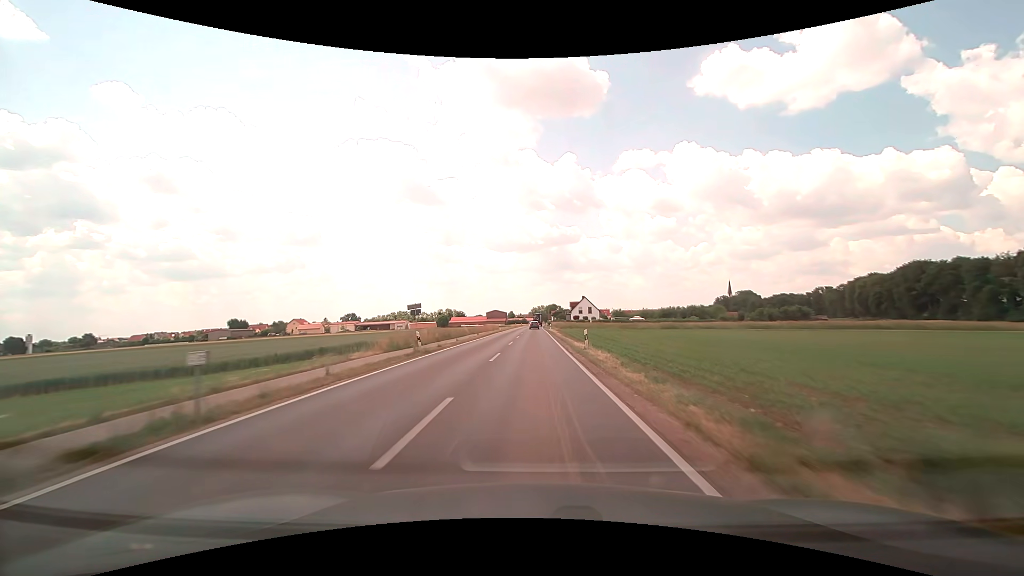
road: tertiary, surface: asphalt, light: Day
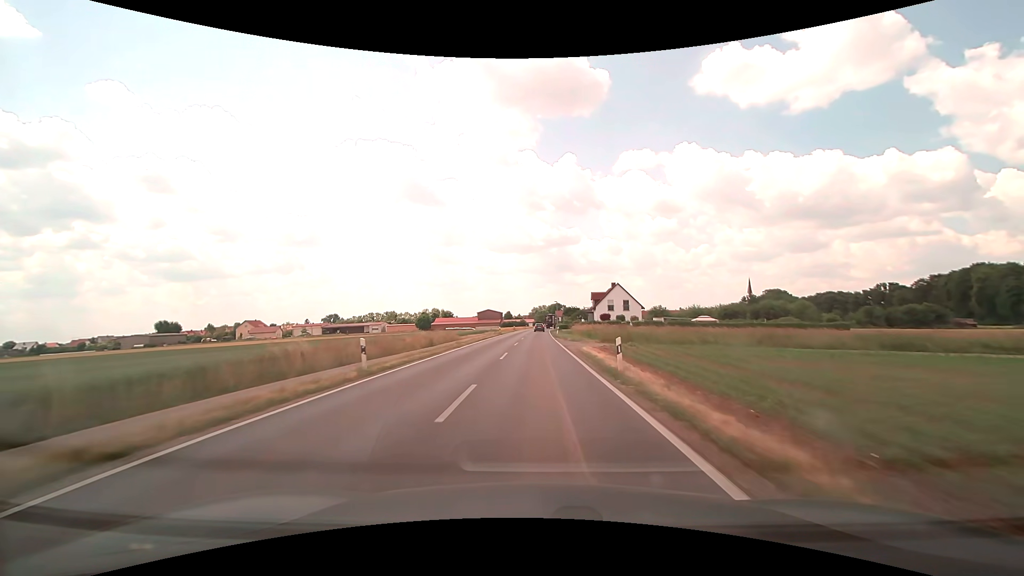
(-0.2, +58.2) m; 0°
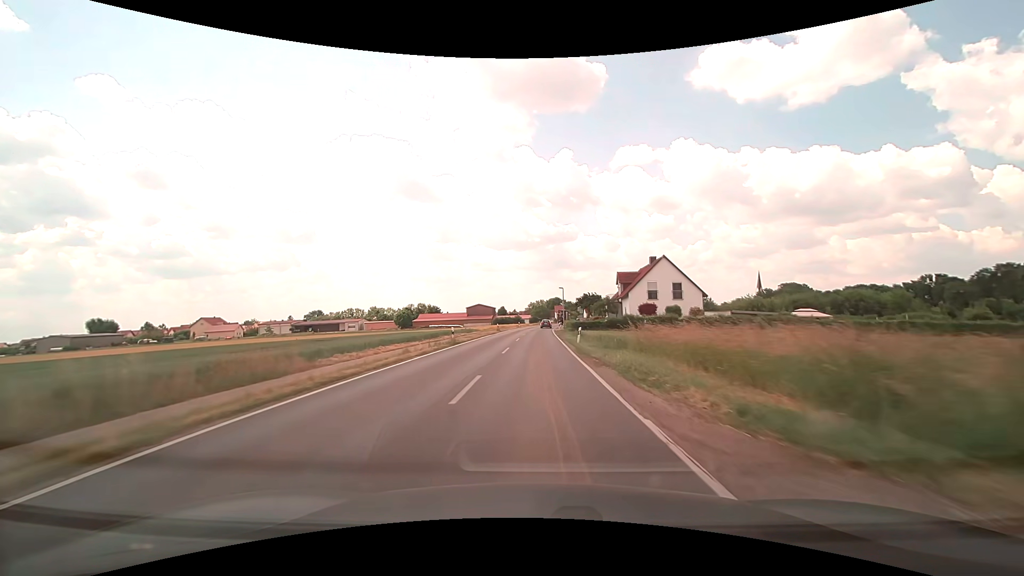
(+0.2, +34.7) m; 0°
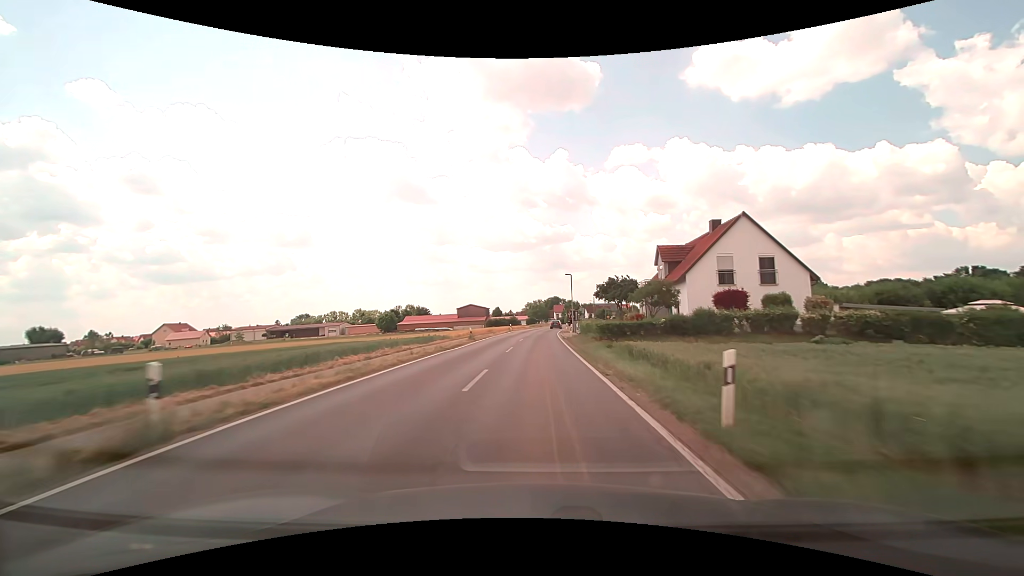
(+0.1, +22.8) m; 0°
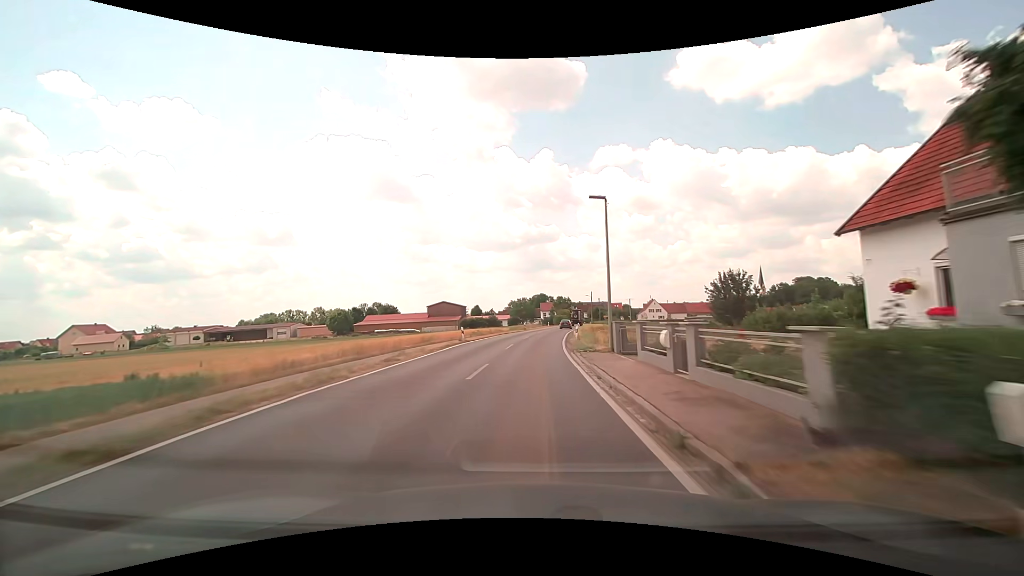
(+0.3, +33.7) m; +2°
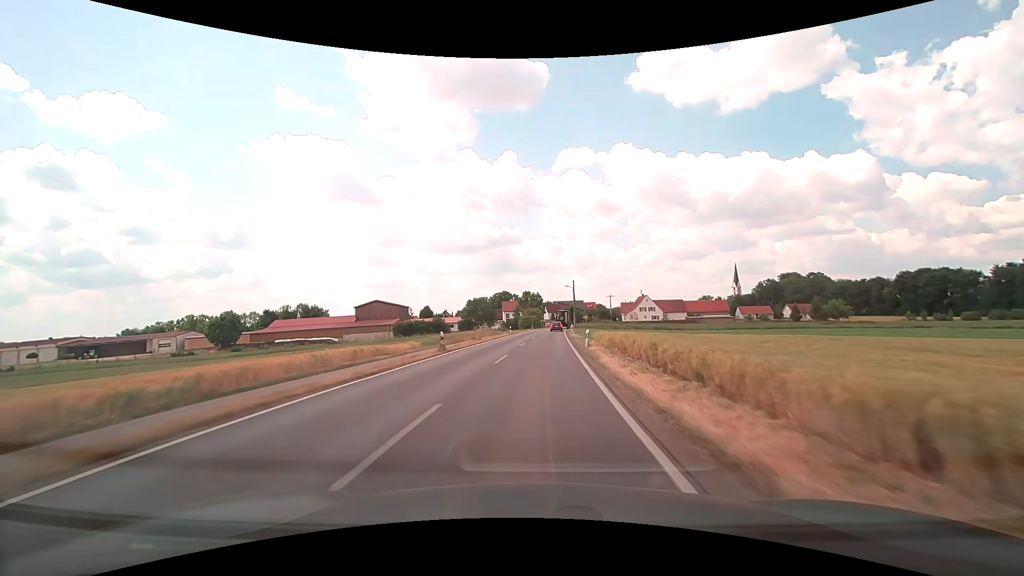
(+1.2, +43.2) m; +4°
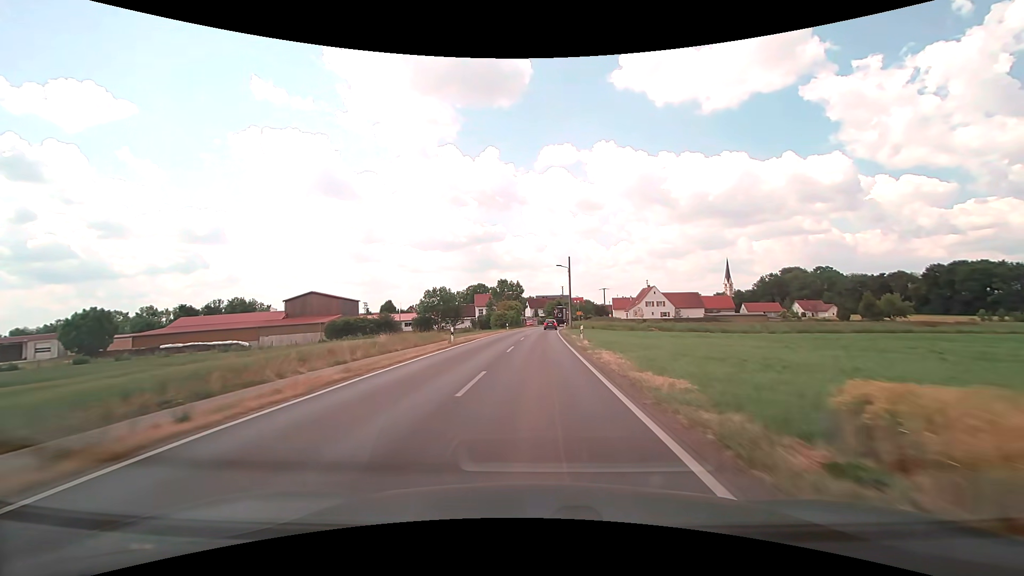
(+0.7, +31.5) m; +2°
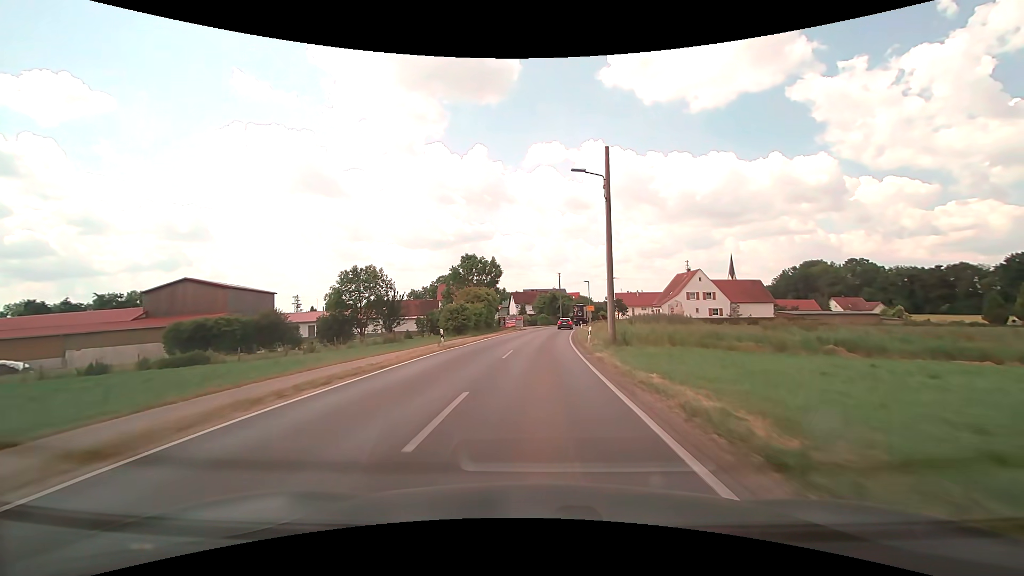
(+0.4, +39.4) m; +1°
(0, +10) (0, +20) (0, +30) (+1, +40) (+2, +50) (+3, +60) (+4, +70) (+6, +80) (+8, +89) (+10, +99) m
